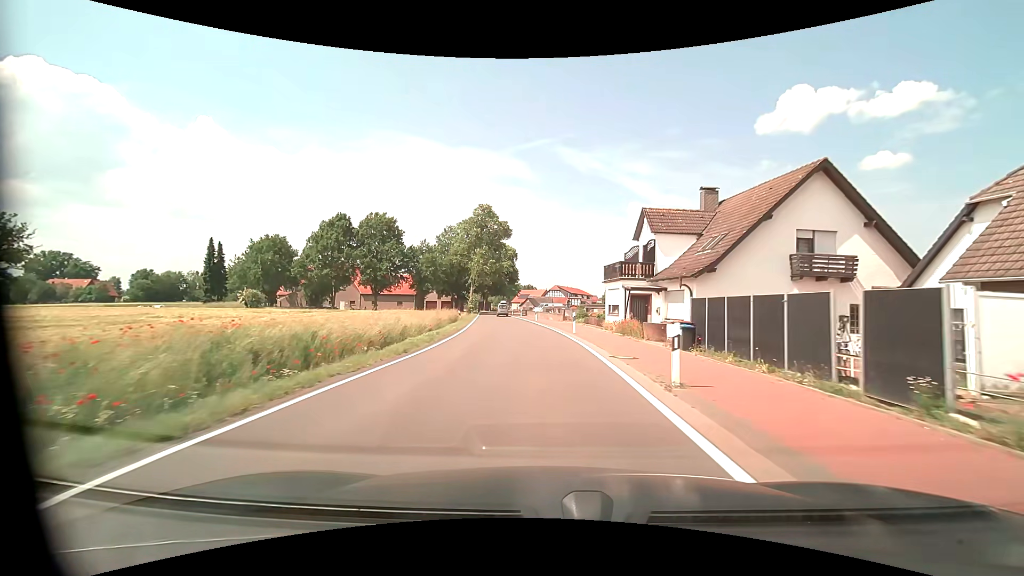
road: tertiary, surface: asphalt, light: Day
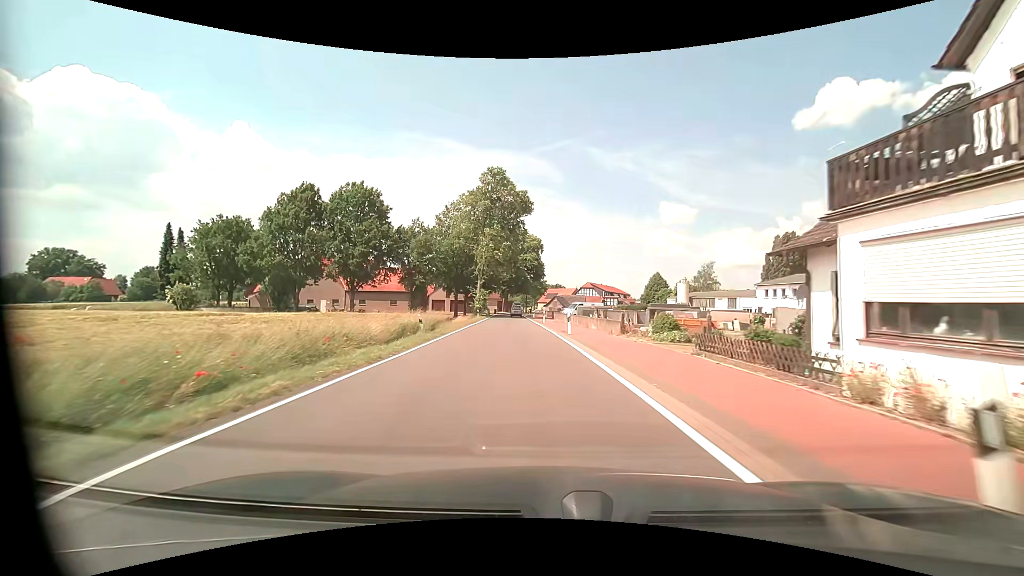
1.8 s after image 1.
(-0.5, +23.2) m; -3°
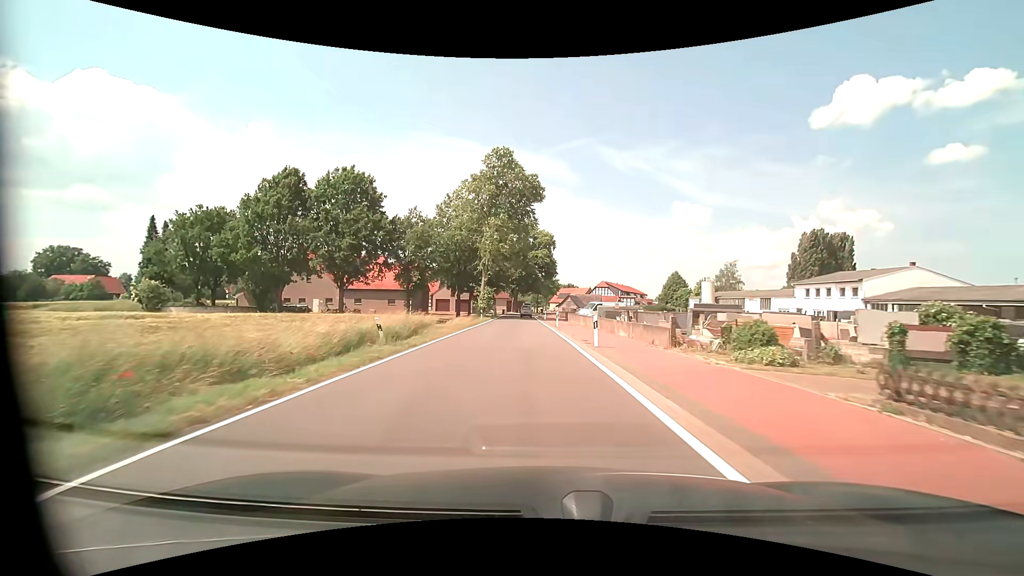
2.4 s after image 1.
(-0.1, +7.8) m; -1°
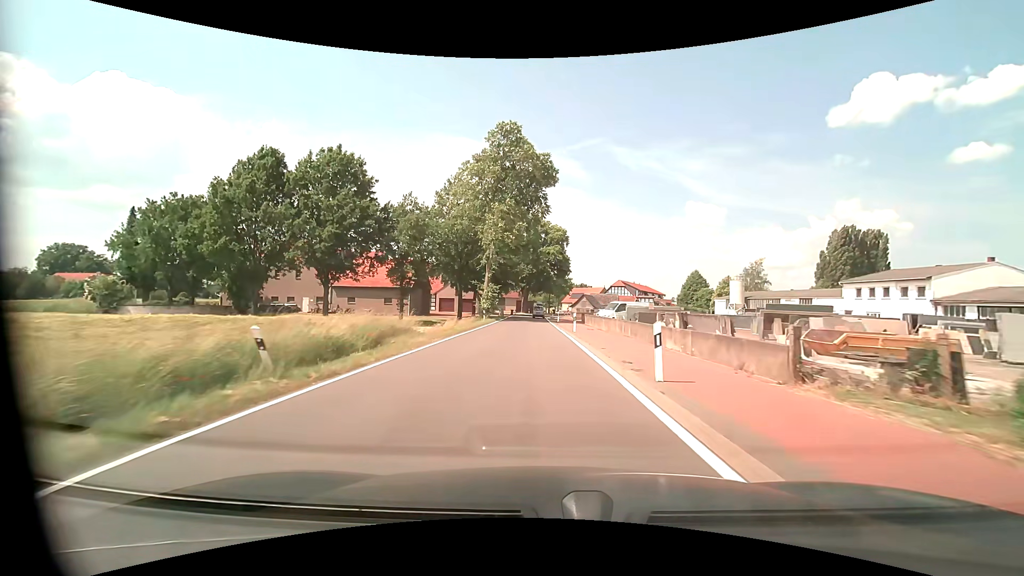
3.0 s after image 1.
(-0.1, +7.8) m; -2°
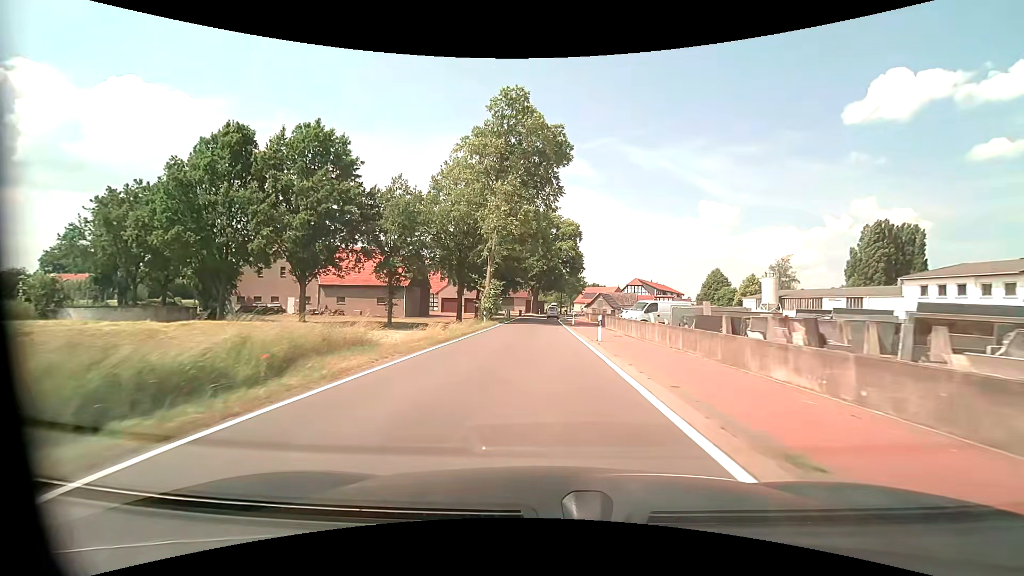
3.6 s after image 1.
(0.0, +7.8) m; -1°
